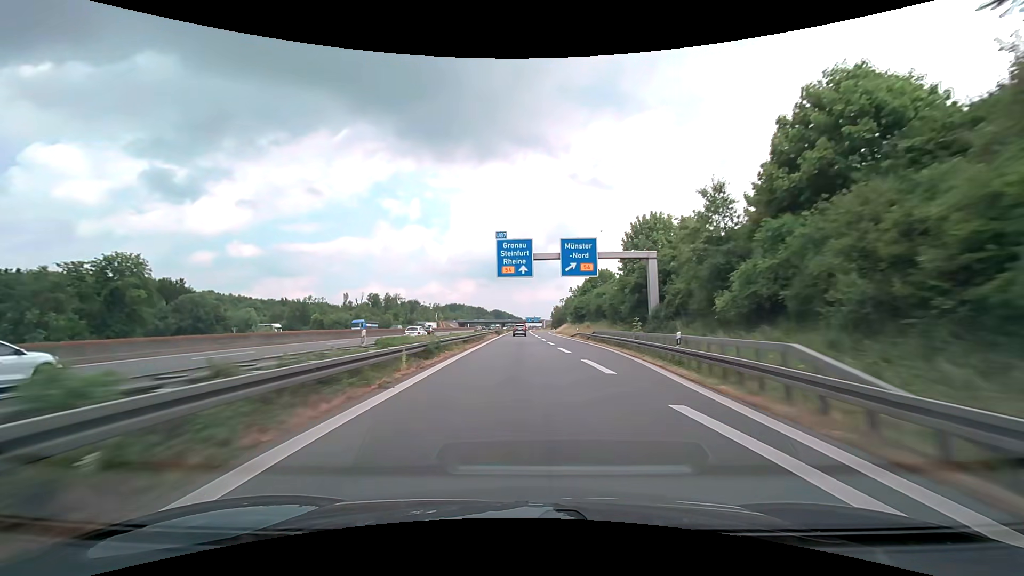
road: motorway_link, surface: asphalt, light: Day
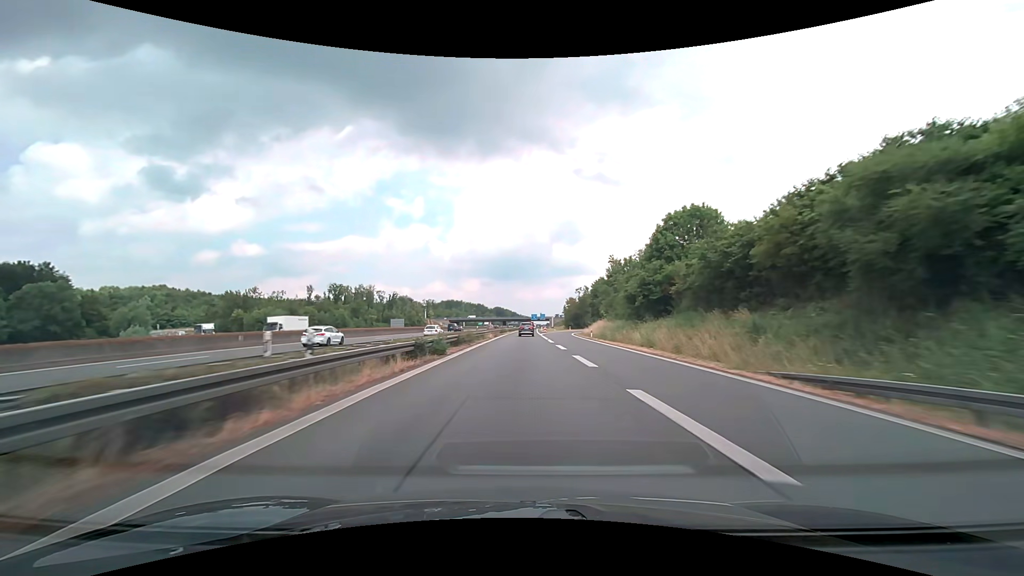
(-0.3, +58.4) m; 0°
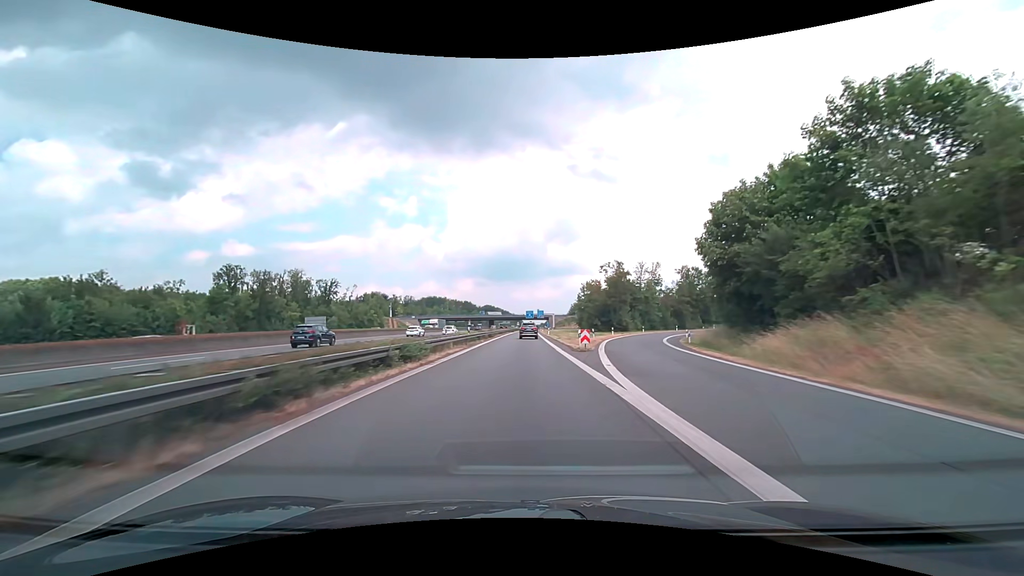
(+0.2, +71.7) m; 0°
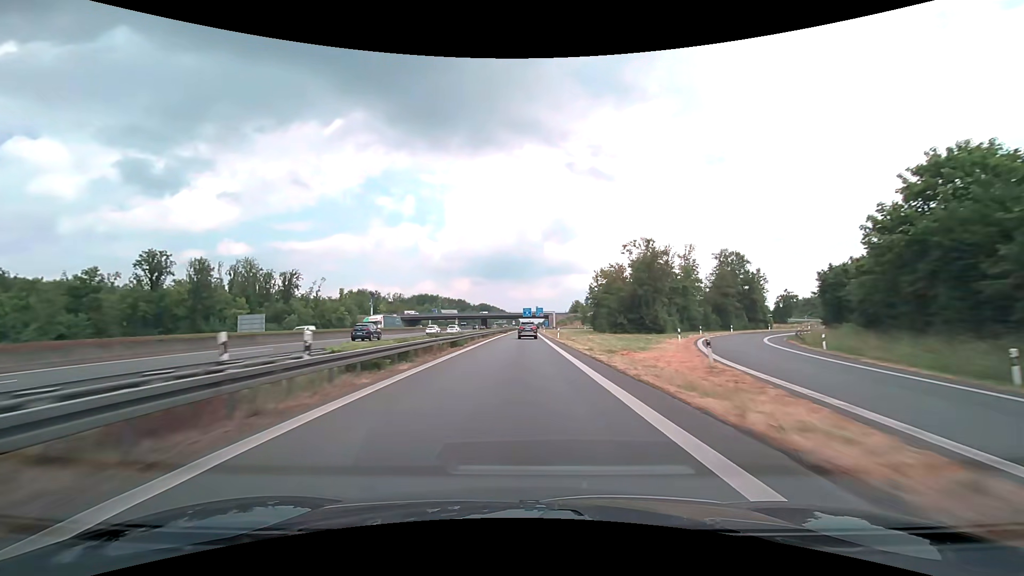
(+0.1, +27.8) m; 0°
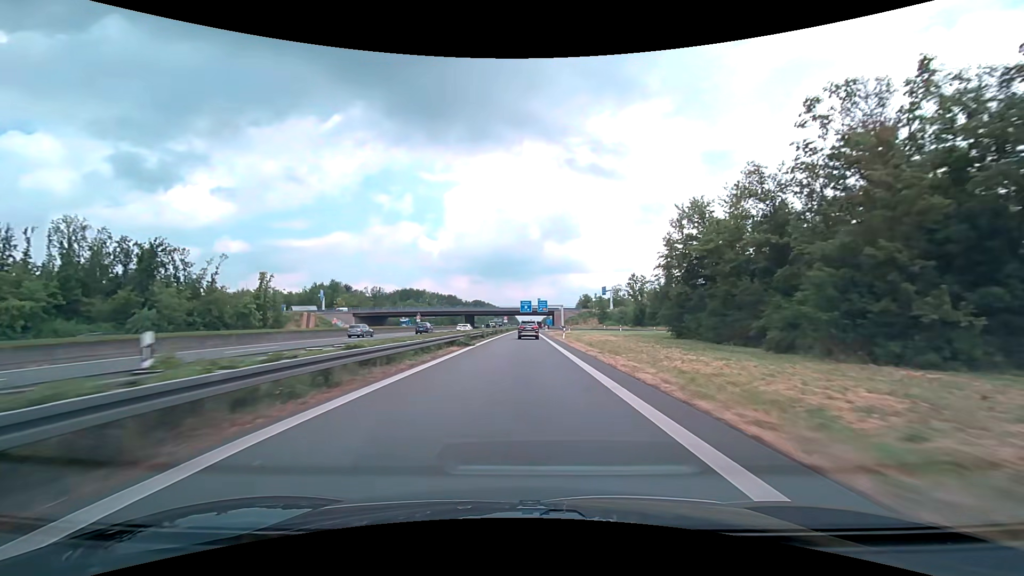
(+0.1, +54.4) m; 0°
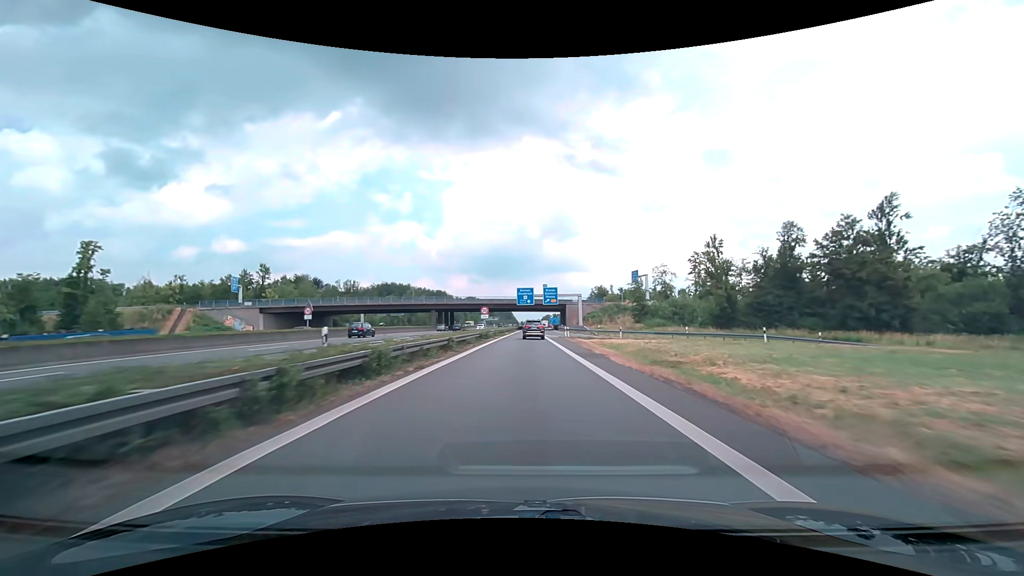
(+0.1, +52.0) m; 0°
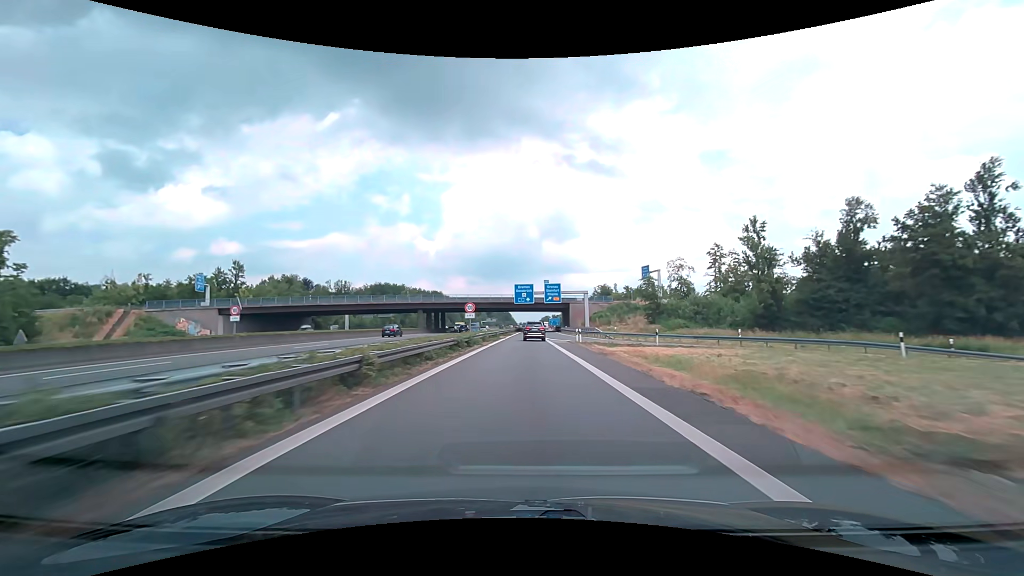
(0.0, +12.6) m; 0°
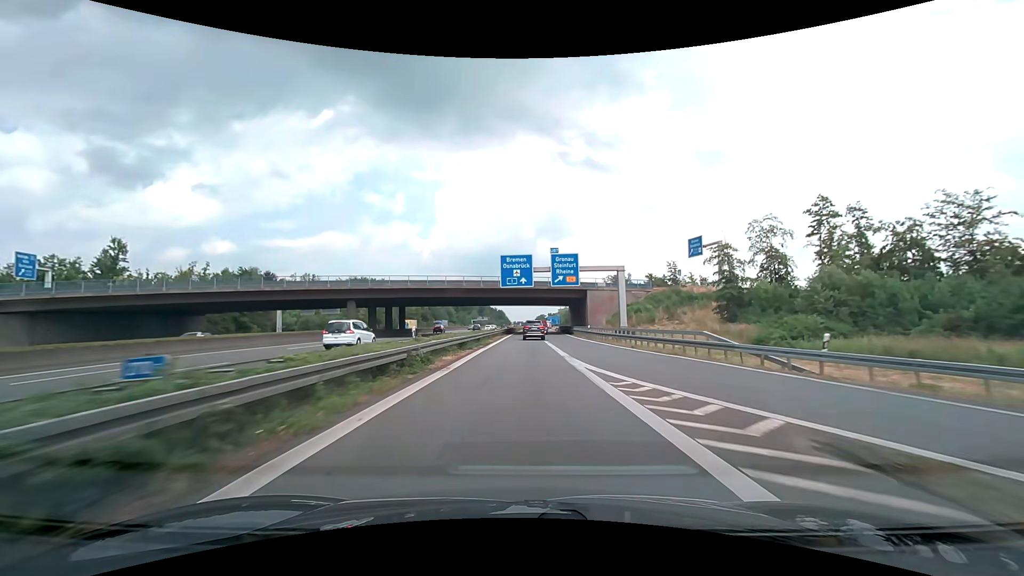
(+0.2, +37.1) m; +1°
(0, +10) (0, +20) (0, +30) (0, +40) (+1, +50) (+1, +60) (+2, +70) (+3, +80) (+3, +90) (+3, +100) m
